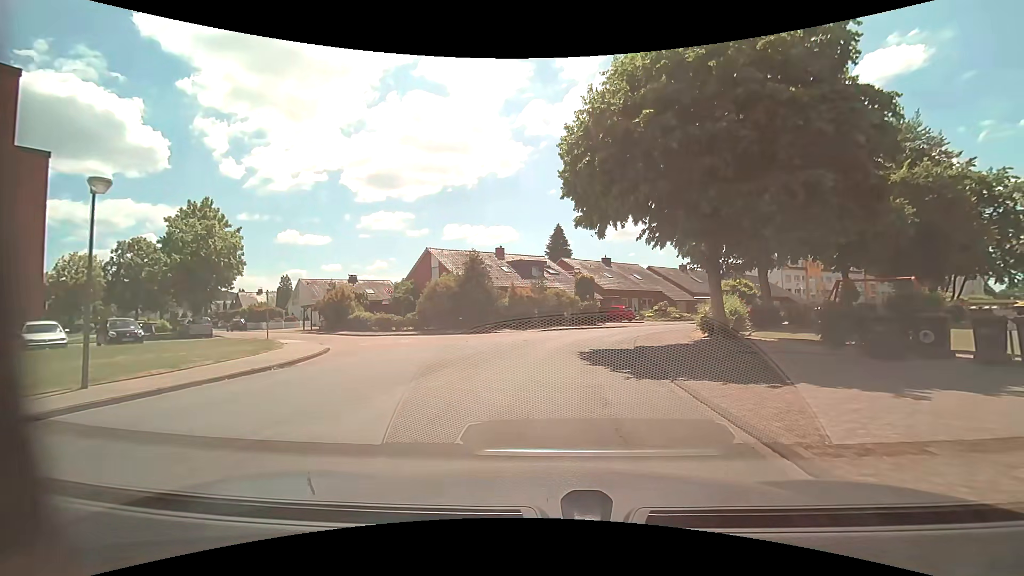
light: Day
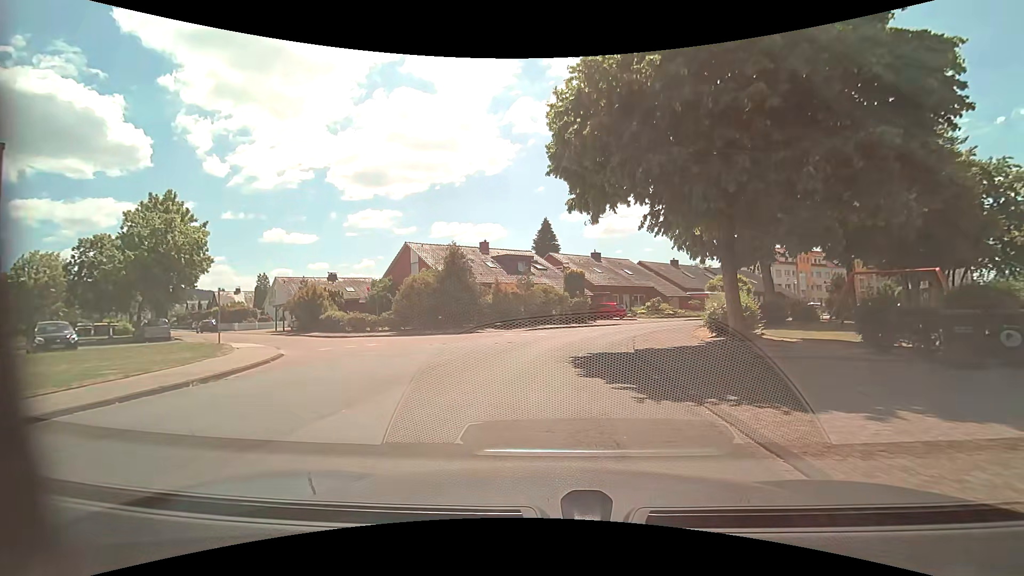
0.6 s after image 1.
(0.0, +2.6) m; 0°
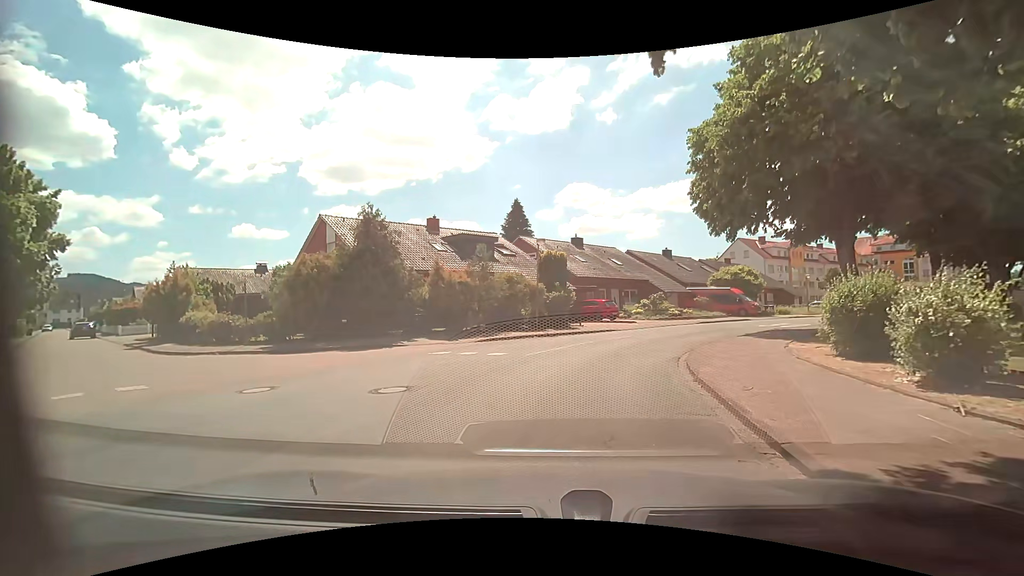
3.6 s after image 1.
(+0.4, +11.0) m; +3°
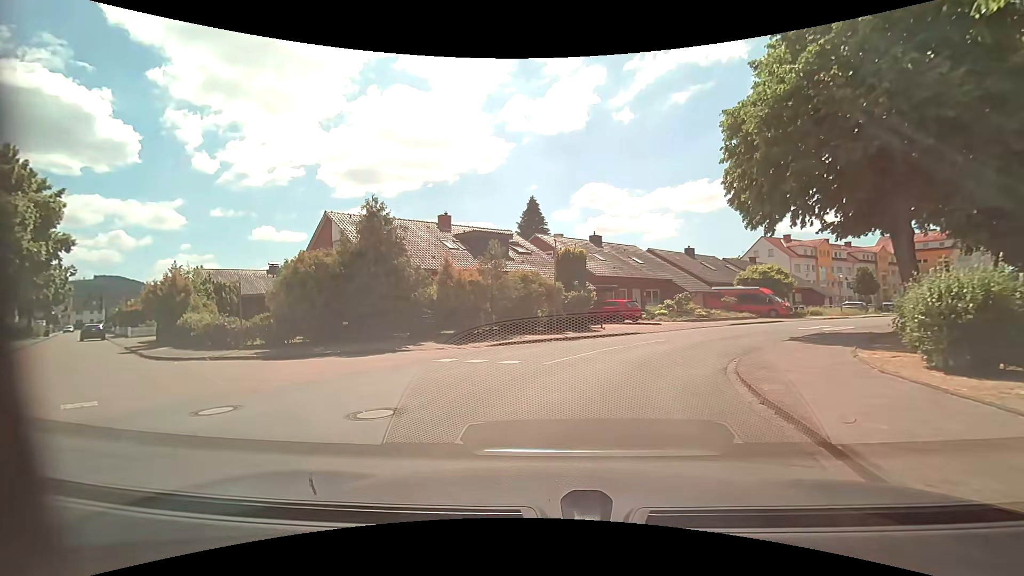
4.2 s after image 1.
(0.0, +1.7) m; 0°
(-4, +9) (-12, +15) (-19, +21) (-27, +28) (-35, +34) (-42, +41) (-49, +48) (-56, +56) (-63, +63) (-70, +70) m
